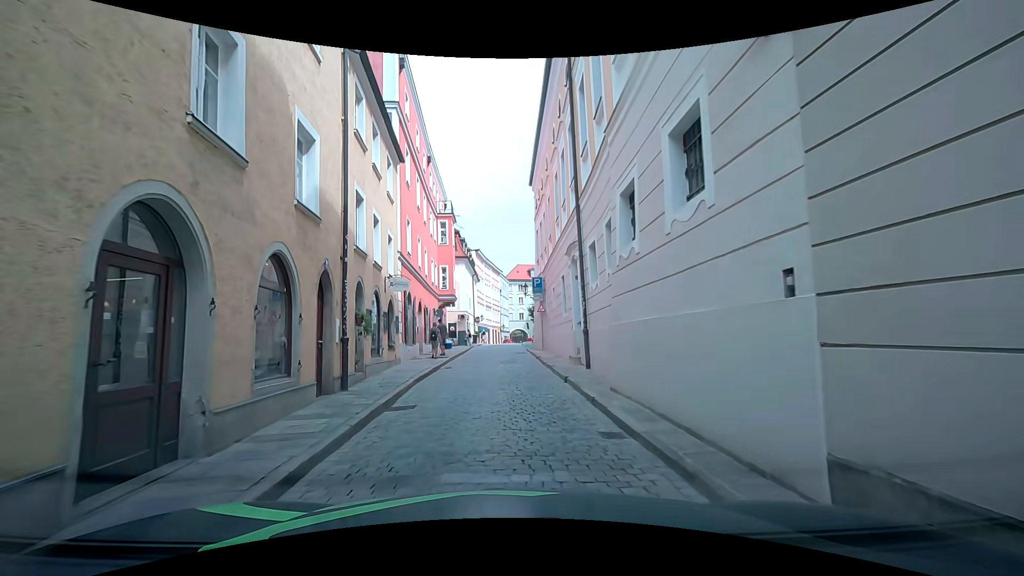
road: residential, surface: sett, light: Day
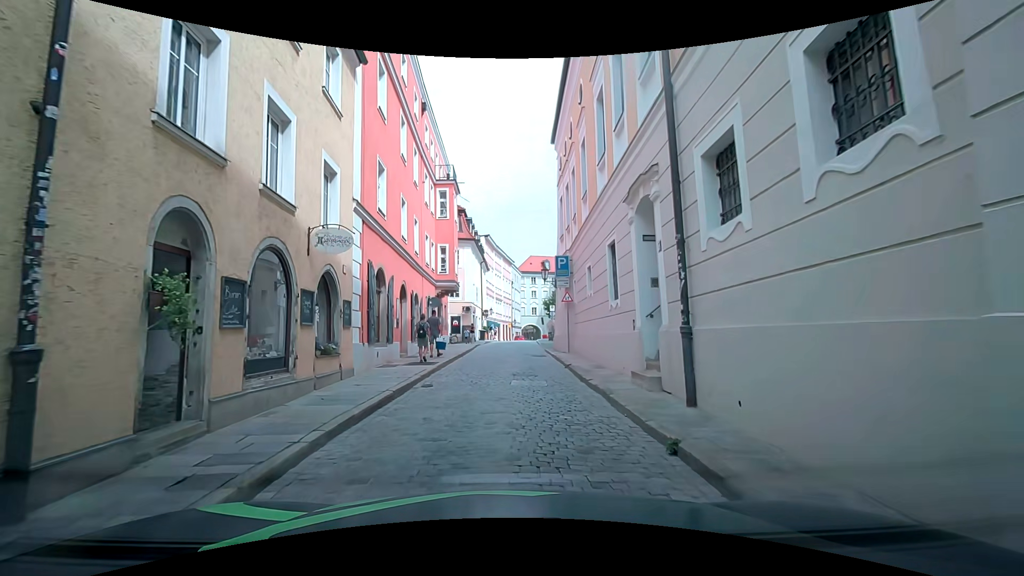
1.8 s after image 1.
(+0.1, +7.6) m; +1°
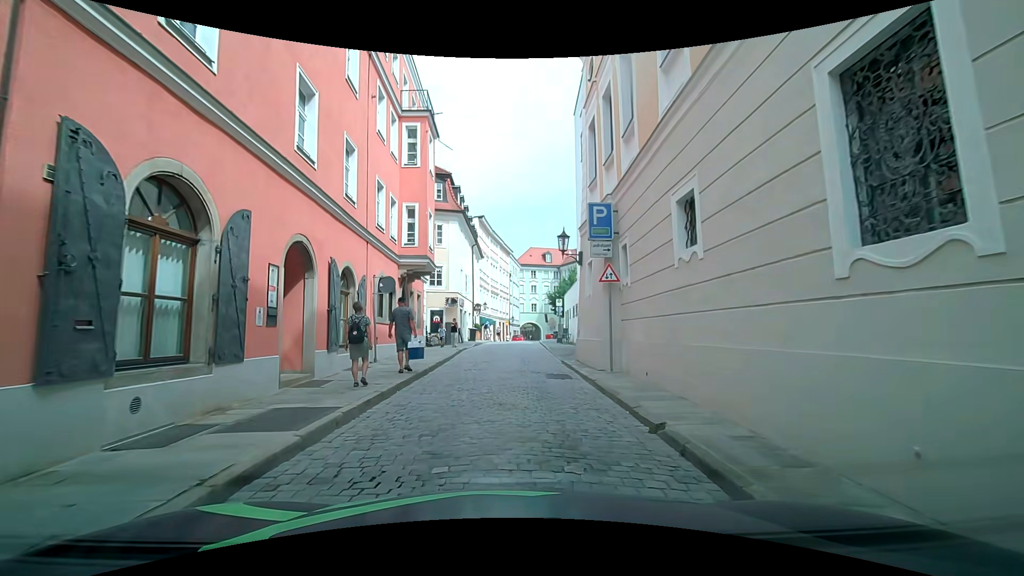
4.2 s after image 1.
(+0.3, +10.1) m; 0°
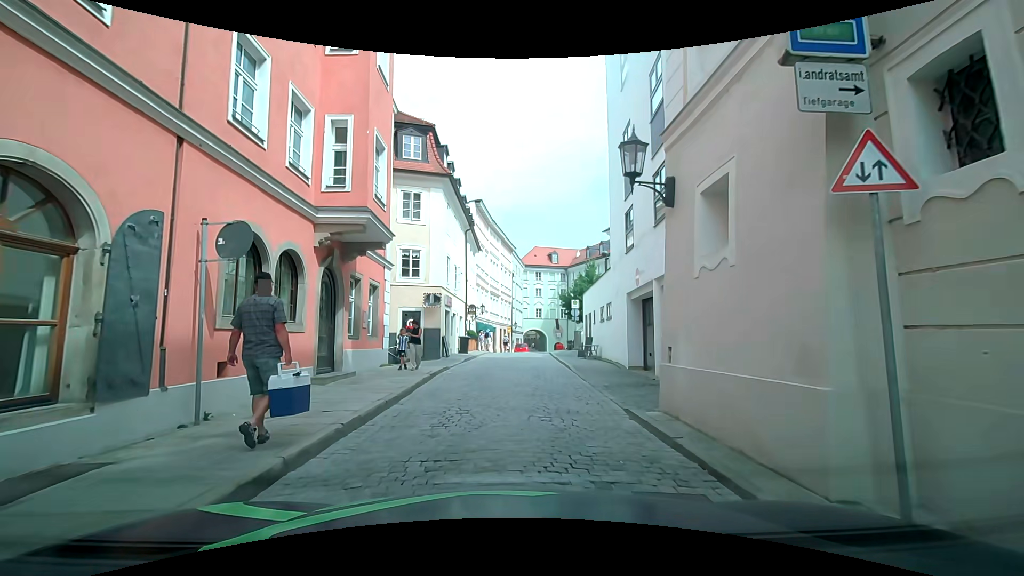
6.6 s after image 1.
(+0.4, +9.5) m; 0°
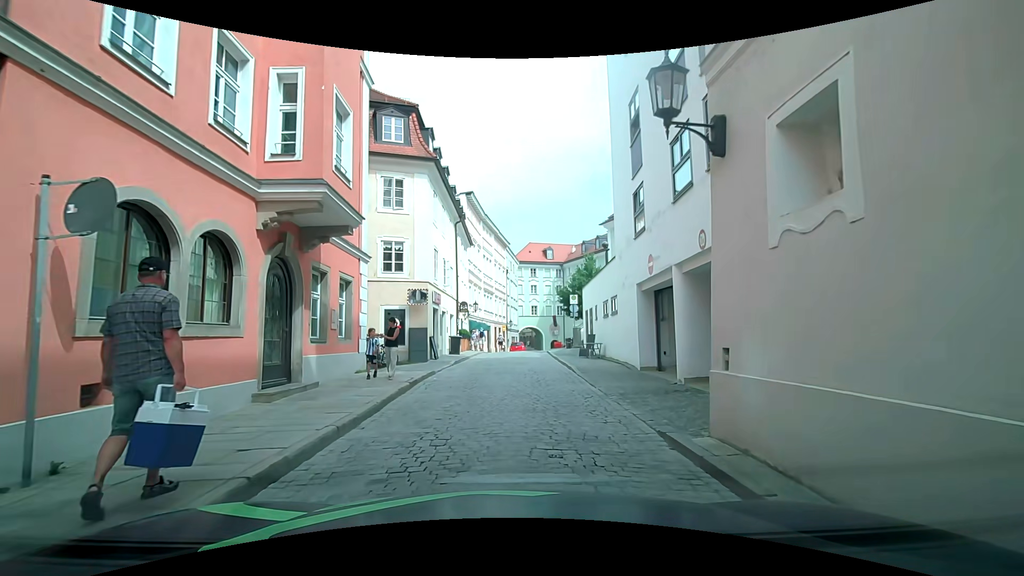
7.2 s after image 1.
(0.0, +2.3) m; 0°
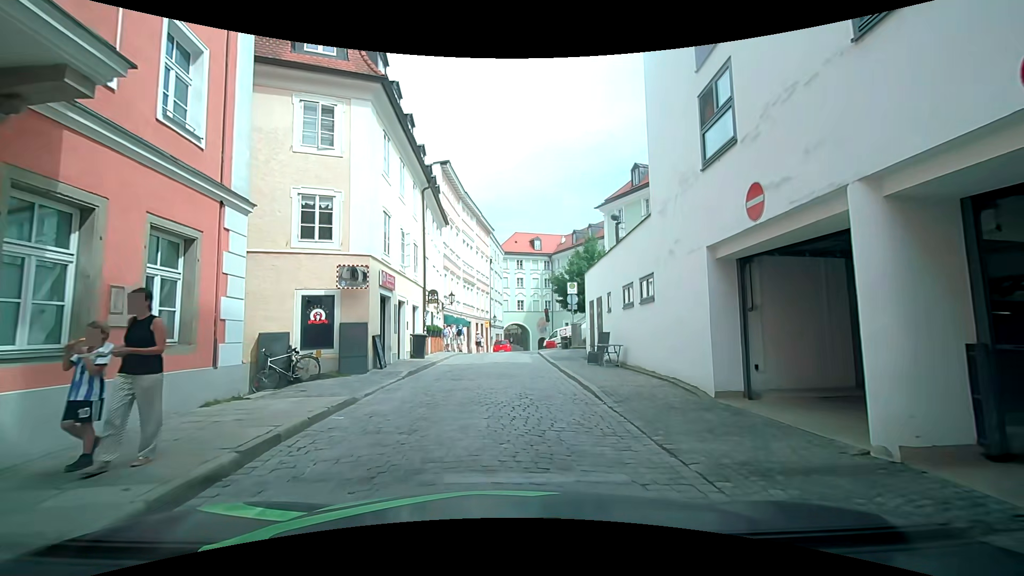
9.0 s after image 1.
(+0.1, +7.0) m; 0°
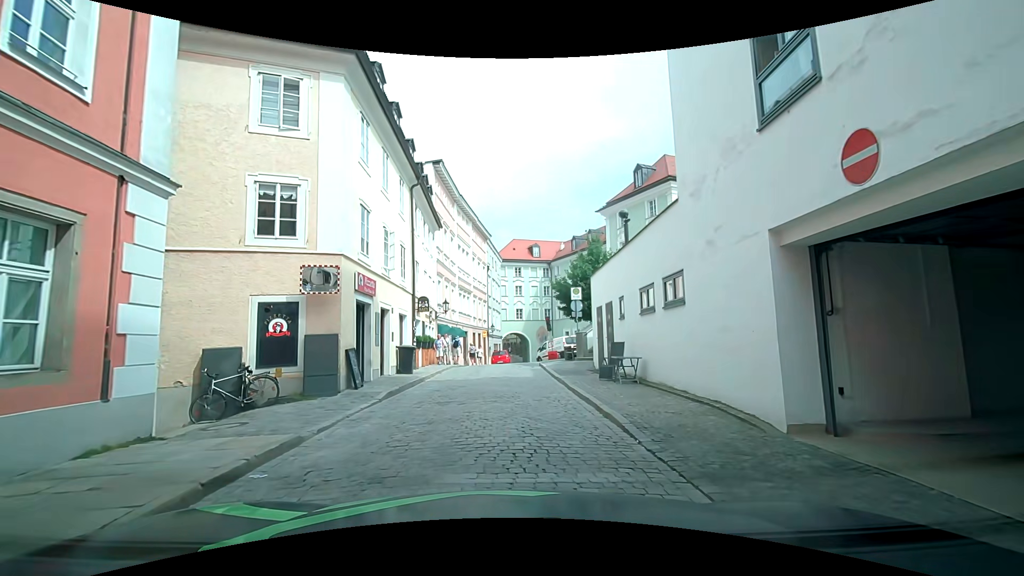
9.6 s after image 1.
(+0.1, +2.4) m; +2°
